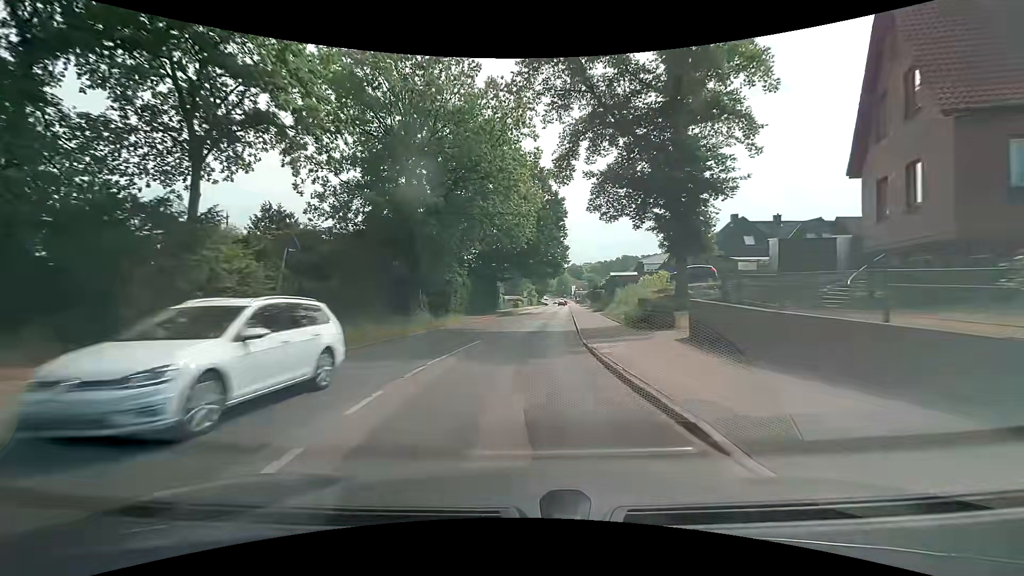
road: tertiary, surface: asphalt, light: Day
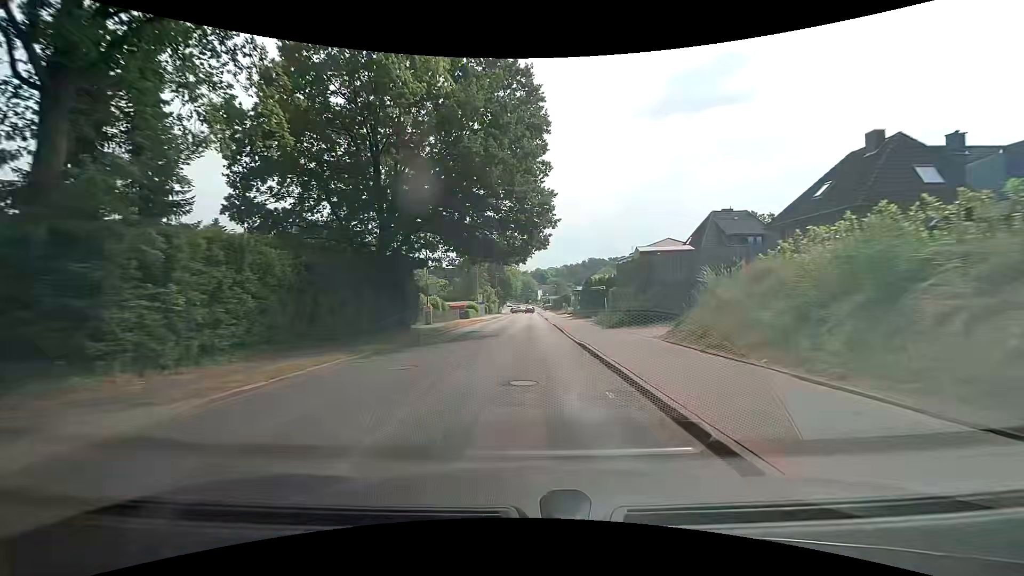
(+1.0, +30.5) m; +5°
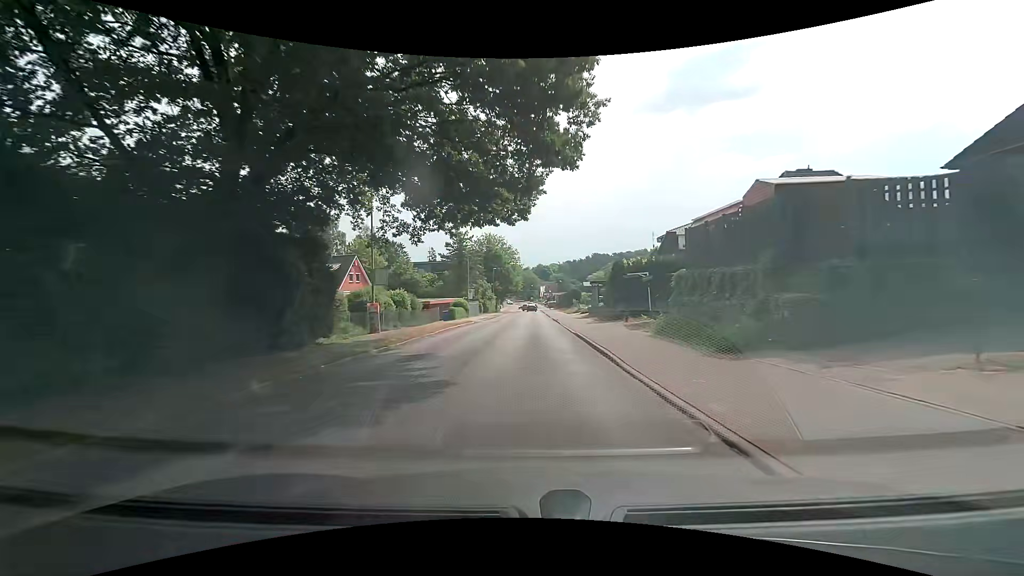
(-0.3, +15.3) m; -1°
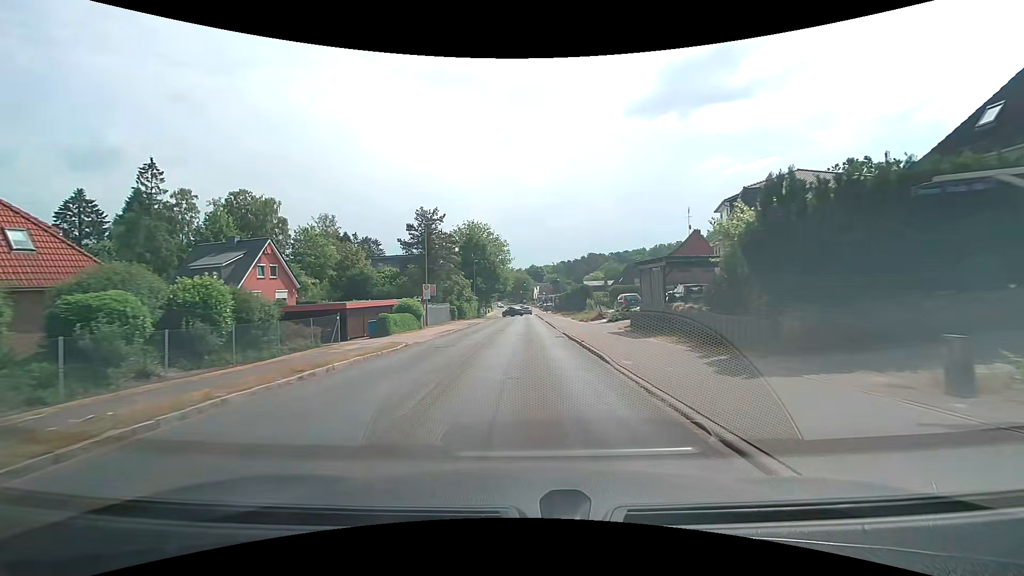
(+0.1, +23.0) m; 0°
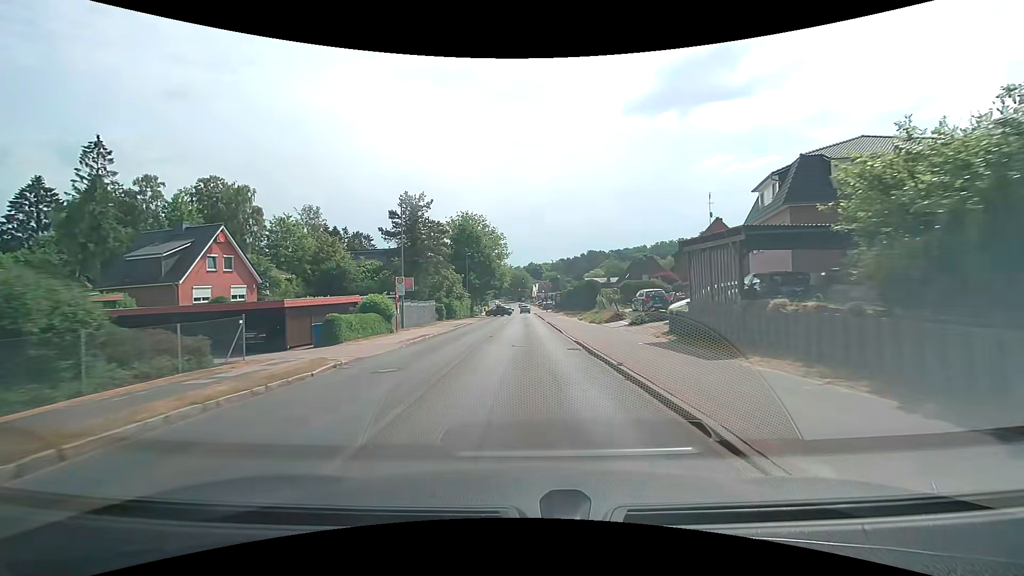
(0.0, +7.7) m; 0°
(0, +10) (0, +20) (0, +30) (0, +40) (0, +50) (0, +60) (0, +70) (-1, +80) (-1, +90) (-1, +100) m
